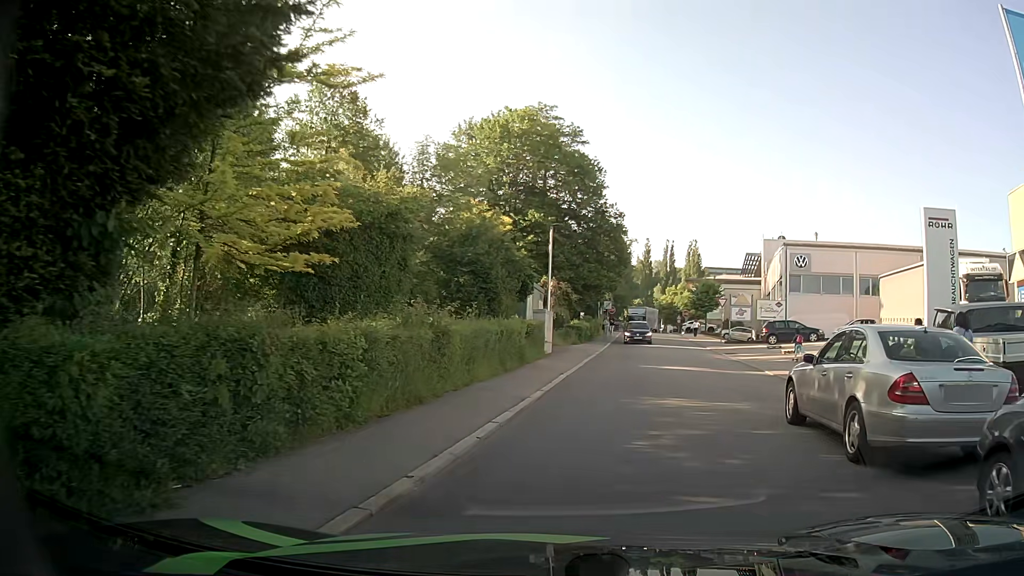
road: residential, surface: asphalt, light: Day
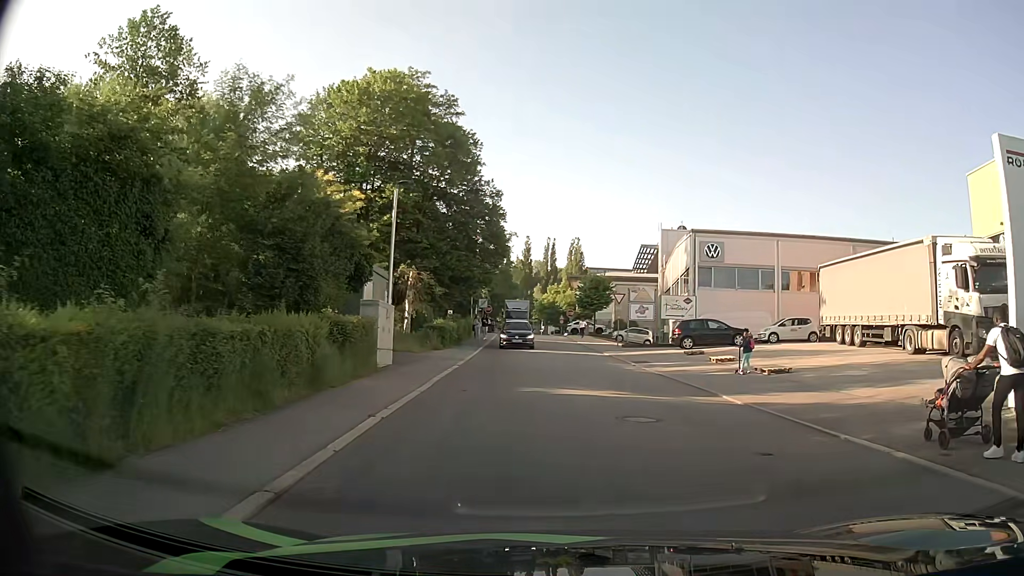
(+0.9, +8.5) m; +10°
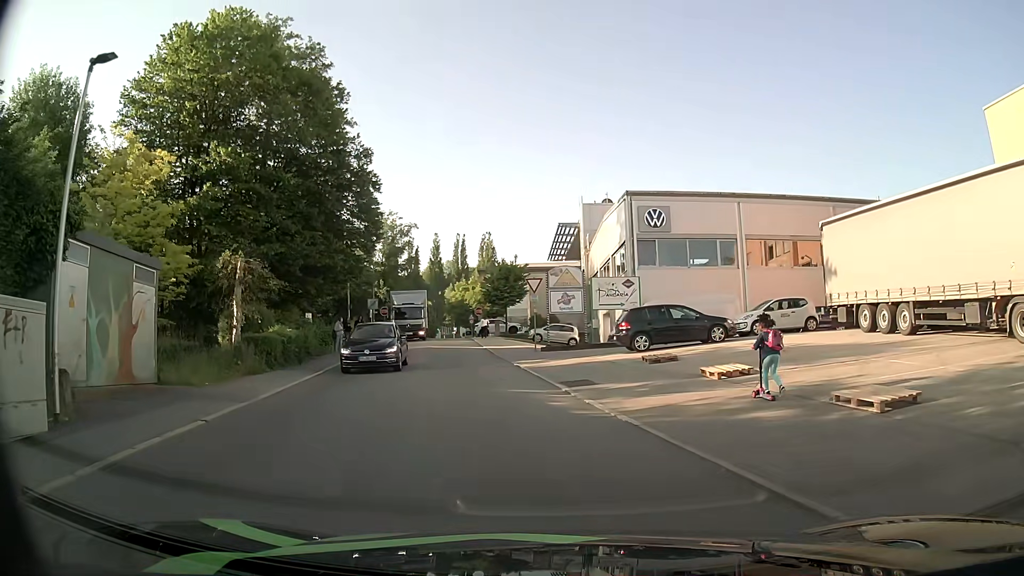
(+1.1, +11.3) m; +8°
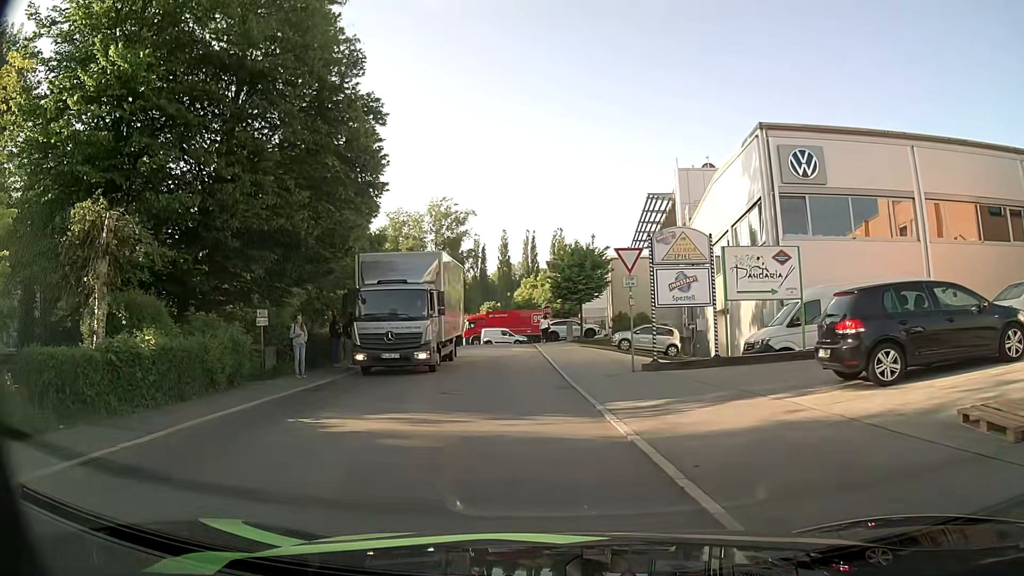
(-0.7, +12.6) m; -6°
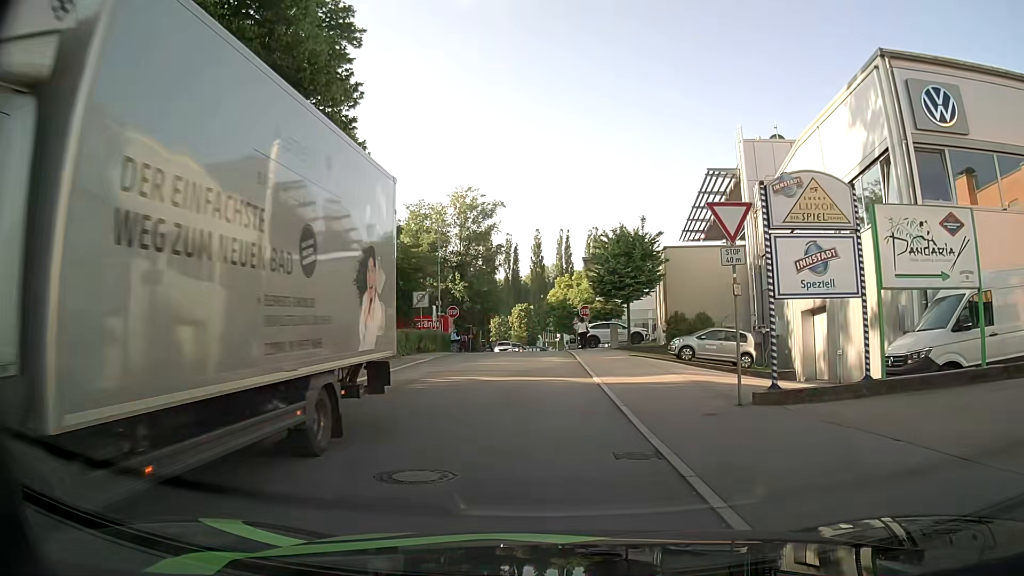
(-0.3, +7.4) m; -4°
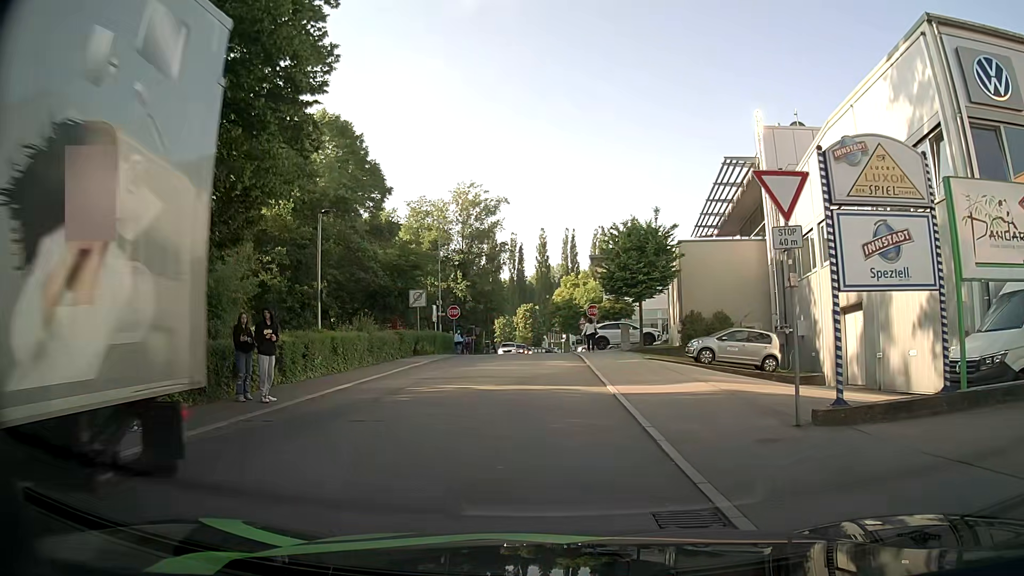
(0.0, +2.4) m; +1°
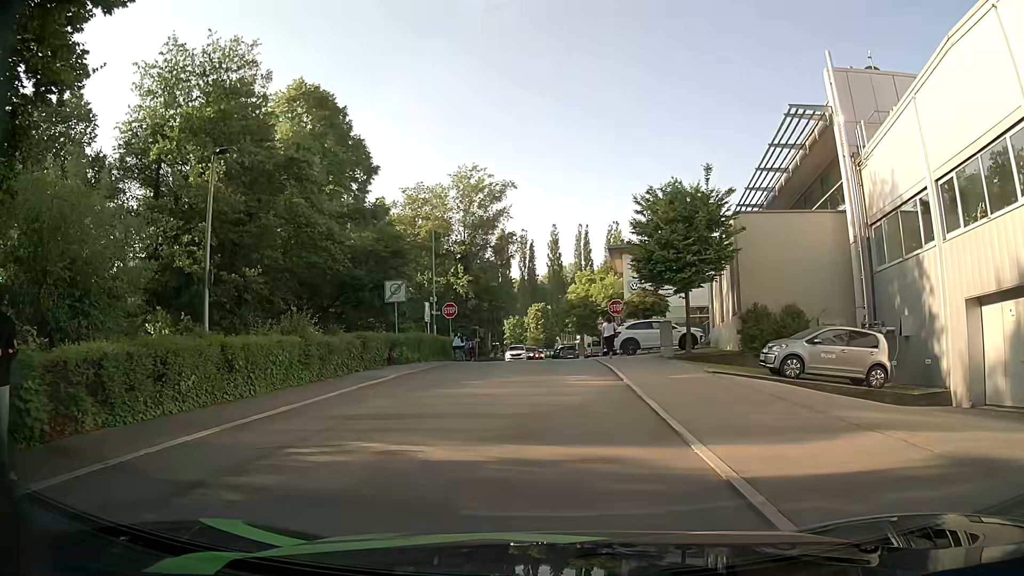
(-0.1, +7.8) m; -1°
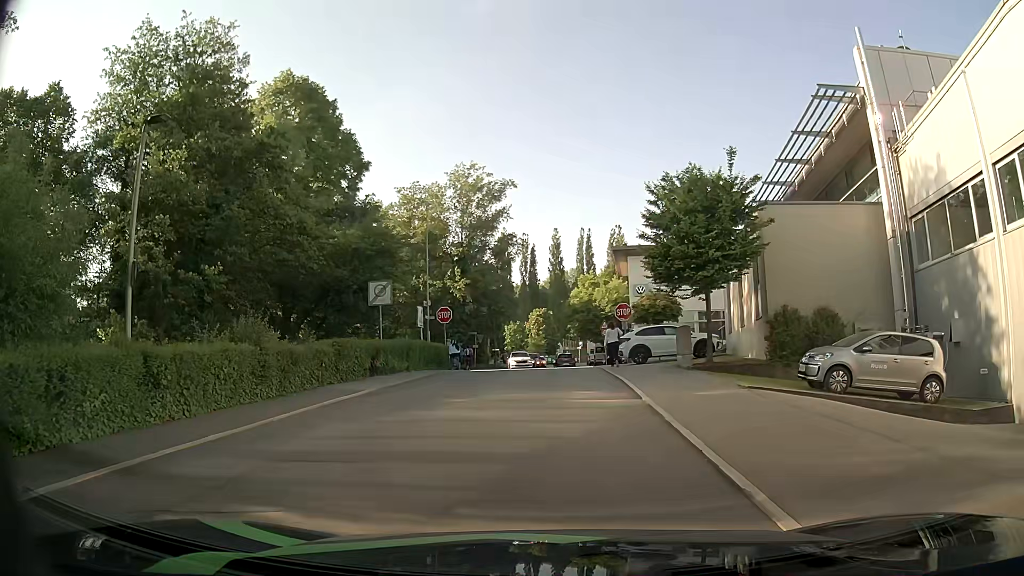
(0.0, +2.8) m; 0°
(0, +10) (0, +20) (0, +30) (+1, +40) (+9, +45) (+19, +44) (+29, +43) (+39, +42) (+49, +40) (+58, +39) m
